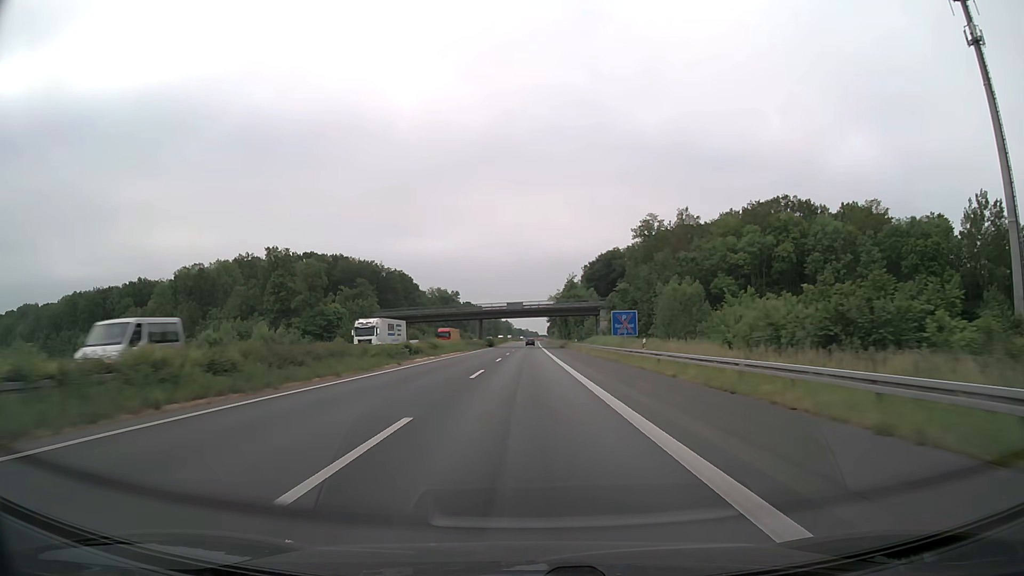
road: motorway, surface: asphalt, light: Day
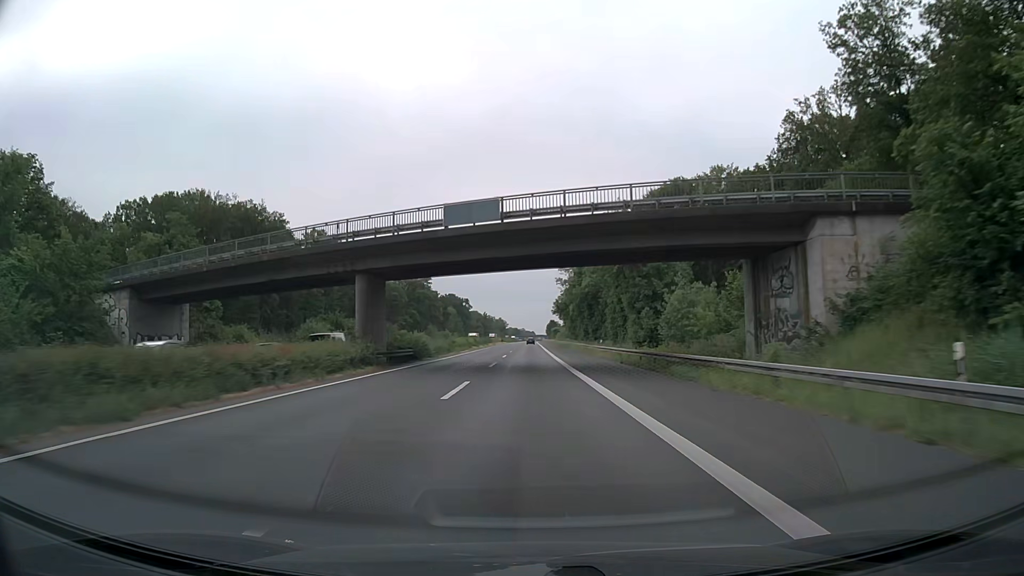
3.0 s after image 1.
(+0.1, +78.9) m; 0°
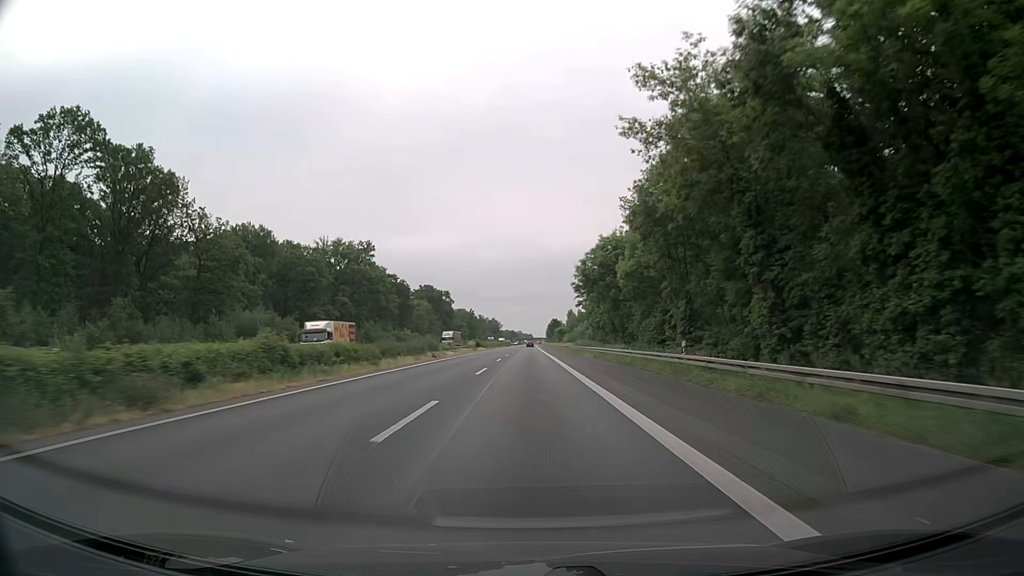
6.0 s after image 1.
(+0.5, +79.0) m; 0°
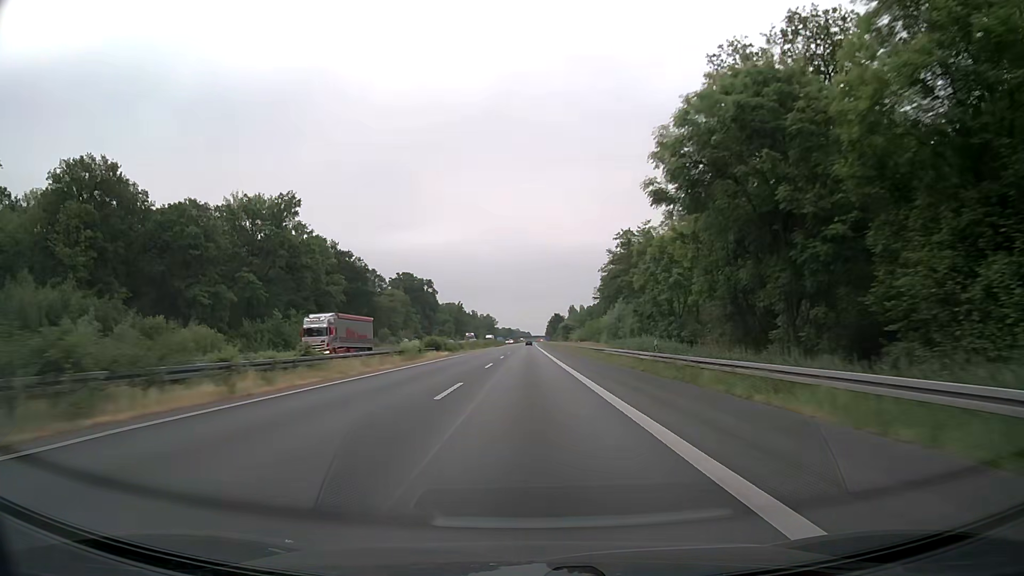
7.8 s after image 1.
(0.0, +47.4) m; 0°
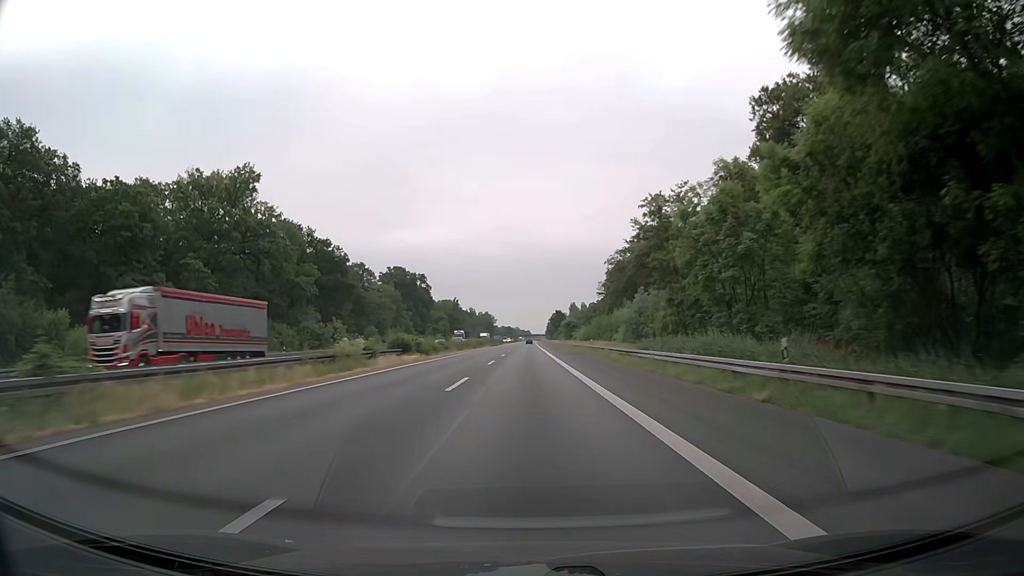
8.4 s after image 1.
(0.0, +15.8) m; 0°
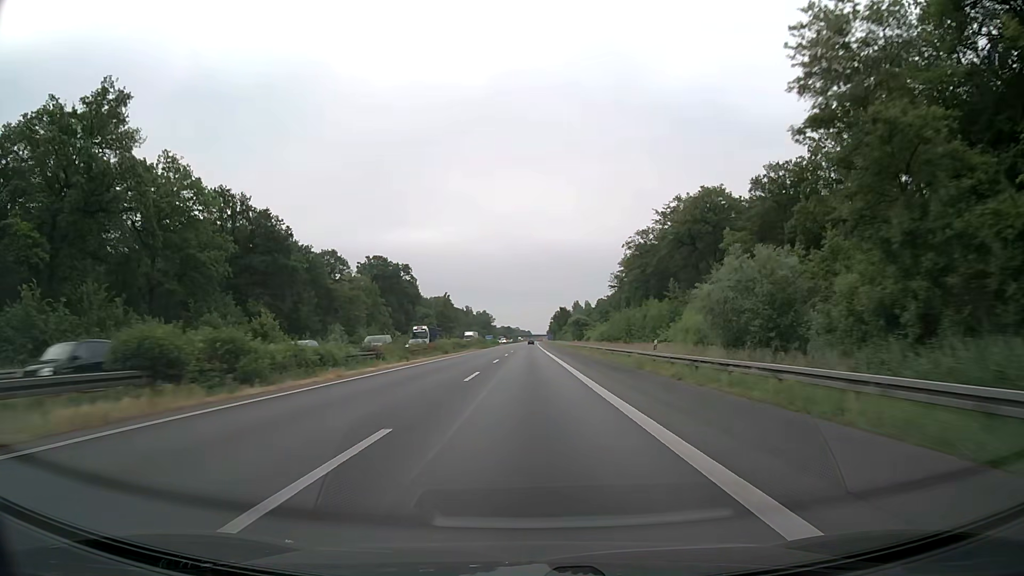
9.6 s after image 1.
(-0.1, +31.6) m; 0°
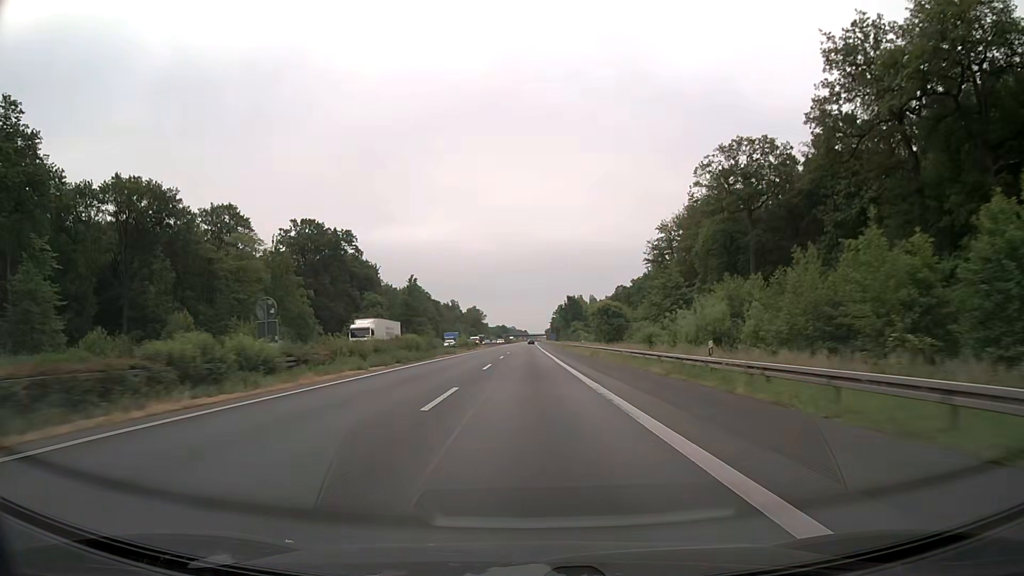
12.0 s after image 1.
(+0.2, +63.4) m; 0°
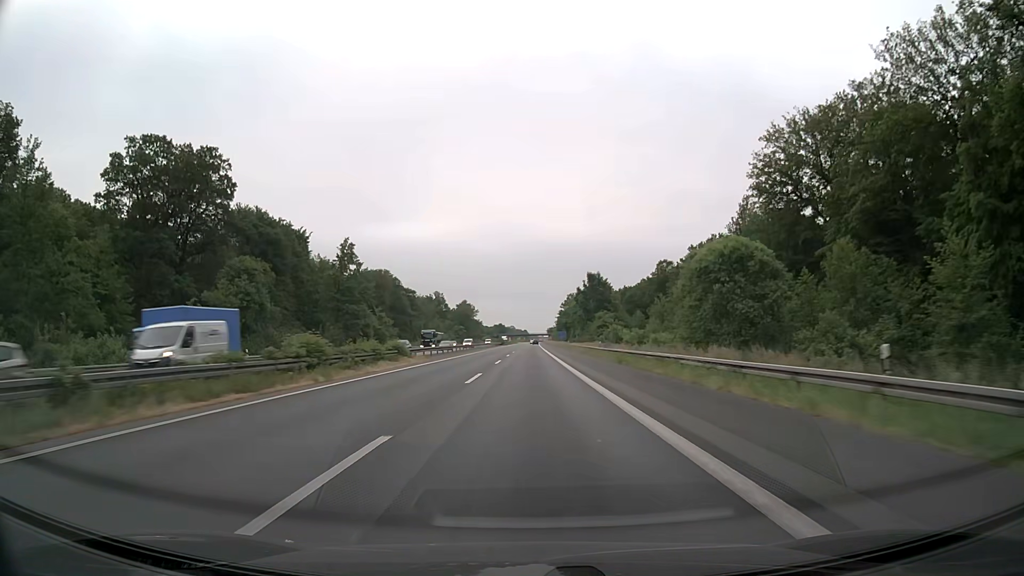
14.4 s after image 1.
(0.0, +63.4) m; 0°
(0, +10) (0, +20) (0, +30) (0, +40) (0, +50) (0, +60) (0, +70) (0, +80) (0, +90) (0, +100) m
